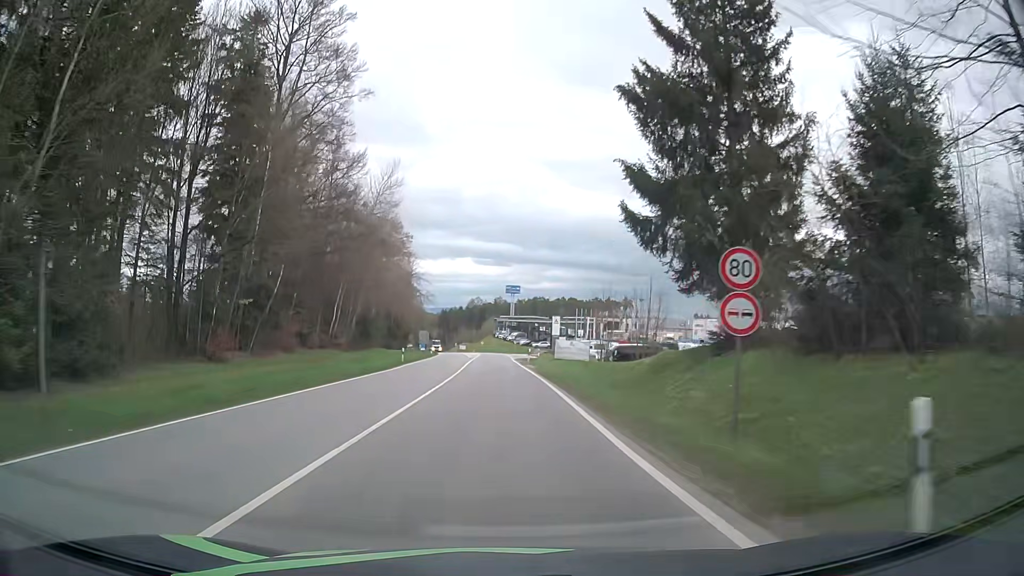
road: secondary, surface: asphalt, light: Day
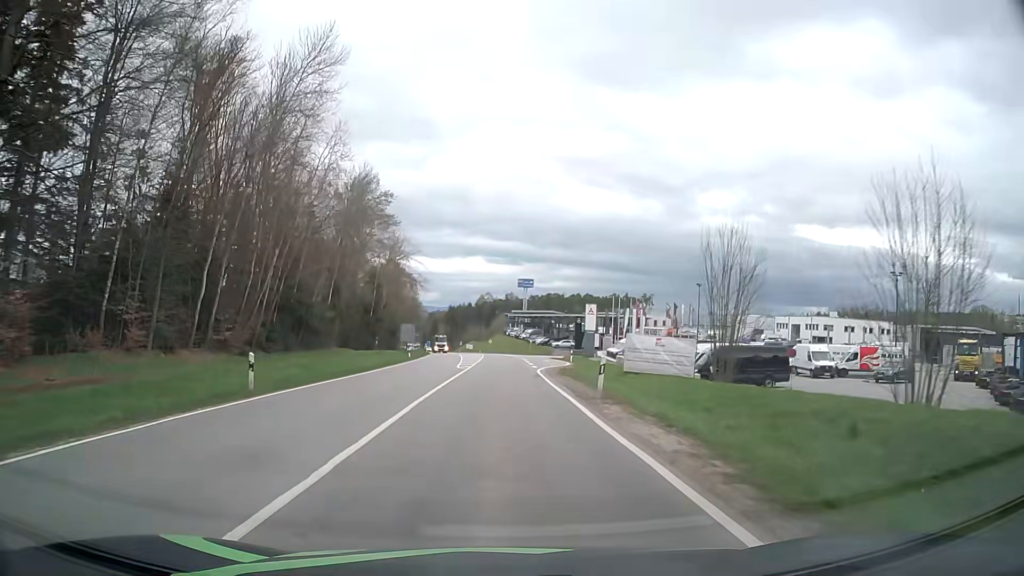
(-0.4, +31.4) m; -1°
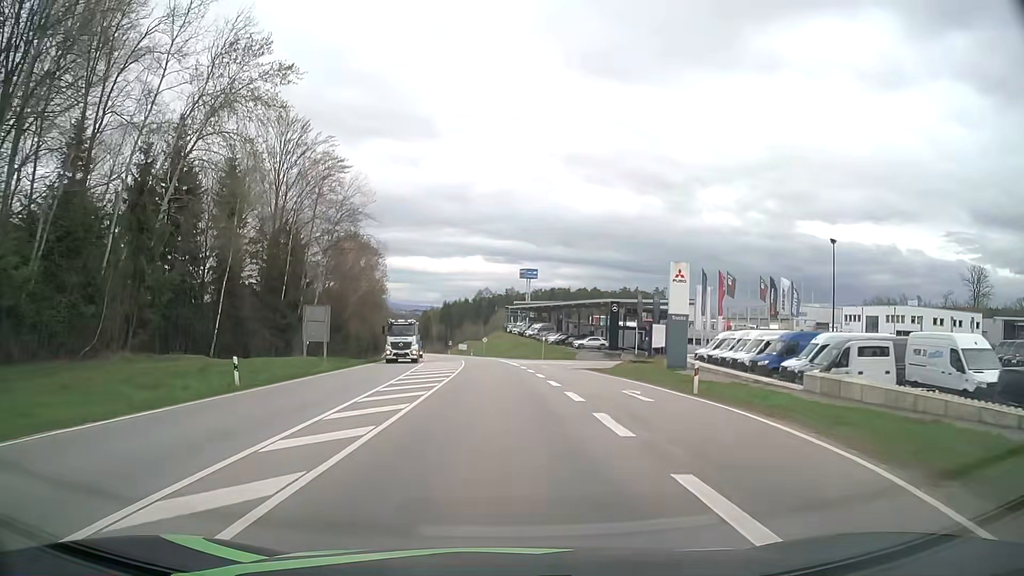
(-0.2, +40.9) m; 0°
(0, +10) (0, +20) (0, +30) (-1, +40) (-1, +50) (-2, +60) (-3, +70) (-4, +80) (-5, +90) (-7, +100) m
